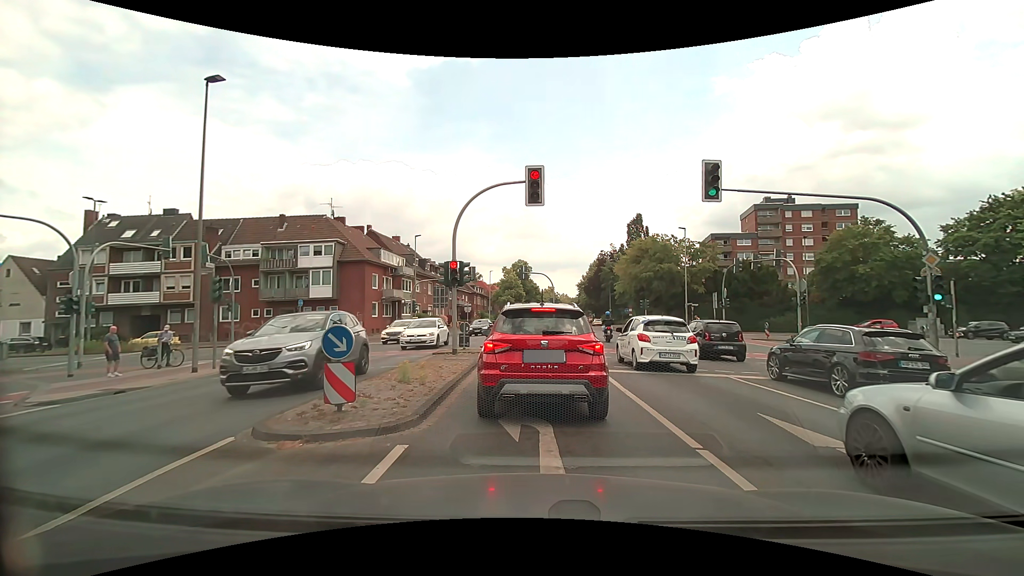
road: secondary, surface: asphalt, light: Day
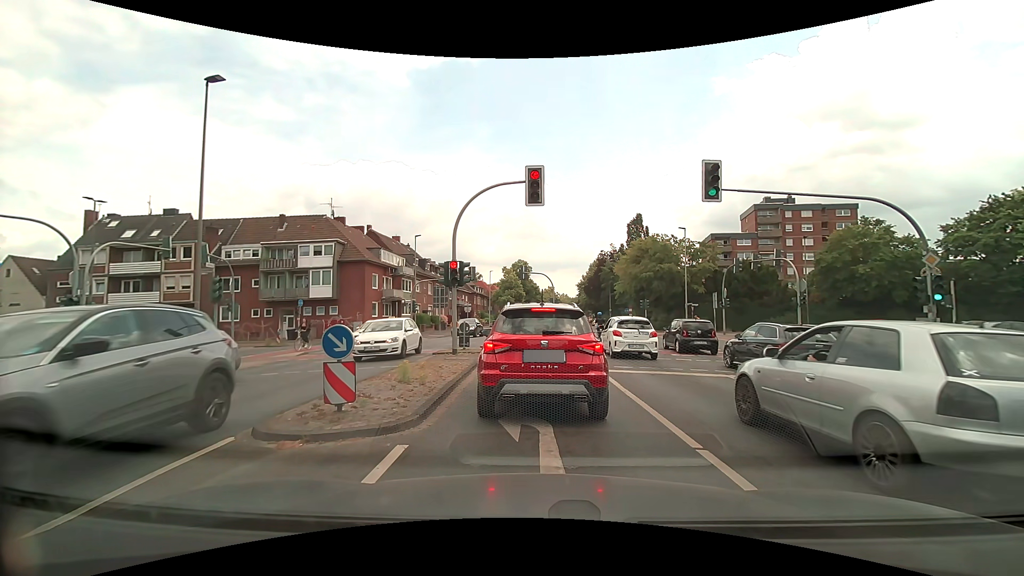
(0.0, 0.0) m; 0°
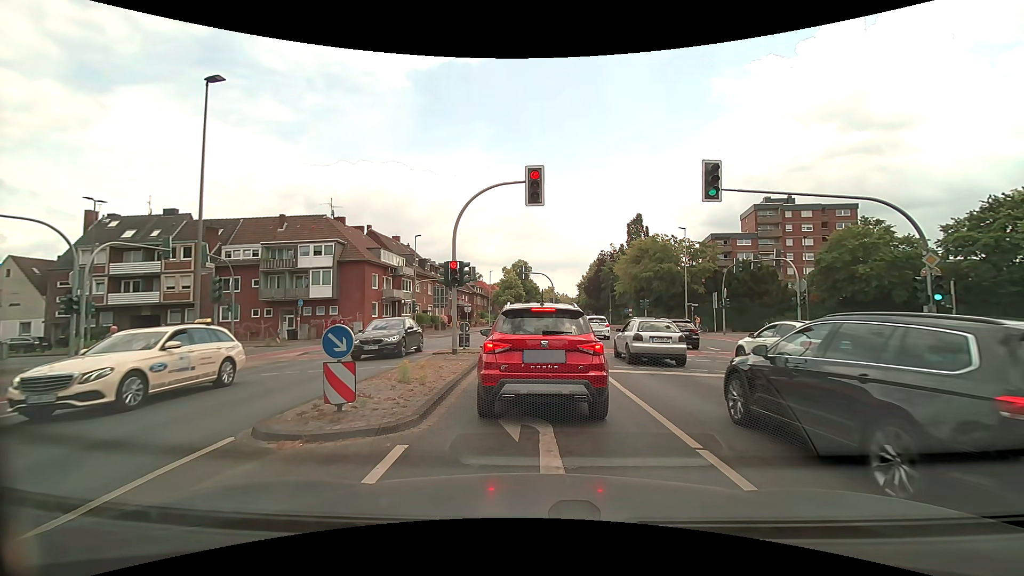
(0.0, 0.0) m; 0°
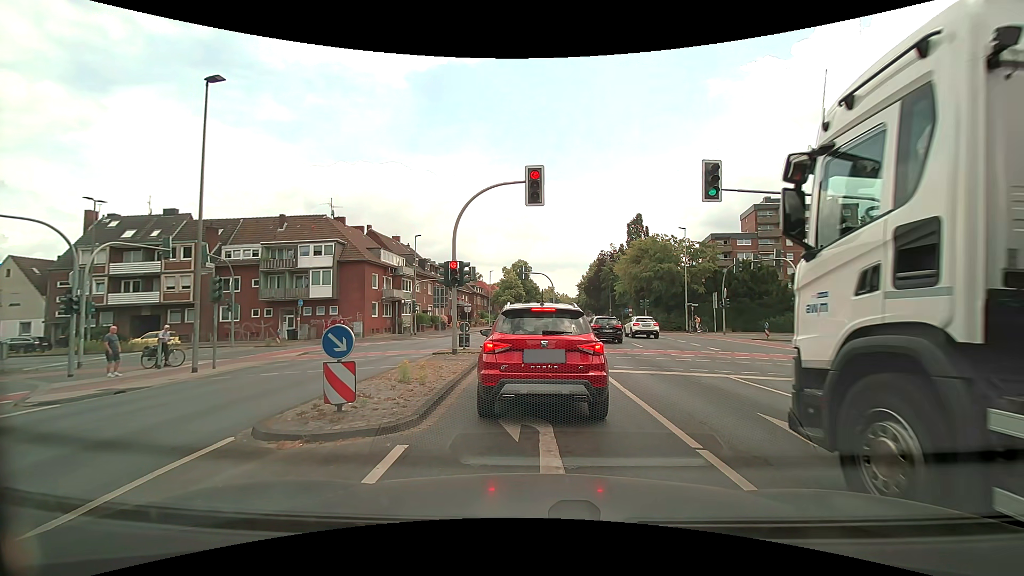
(0.0, 0.0) m; 0°
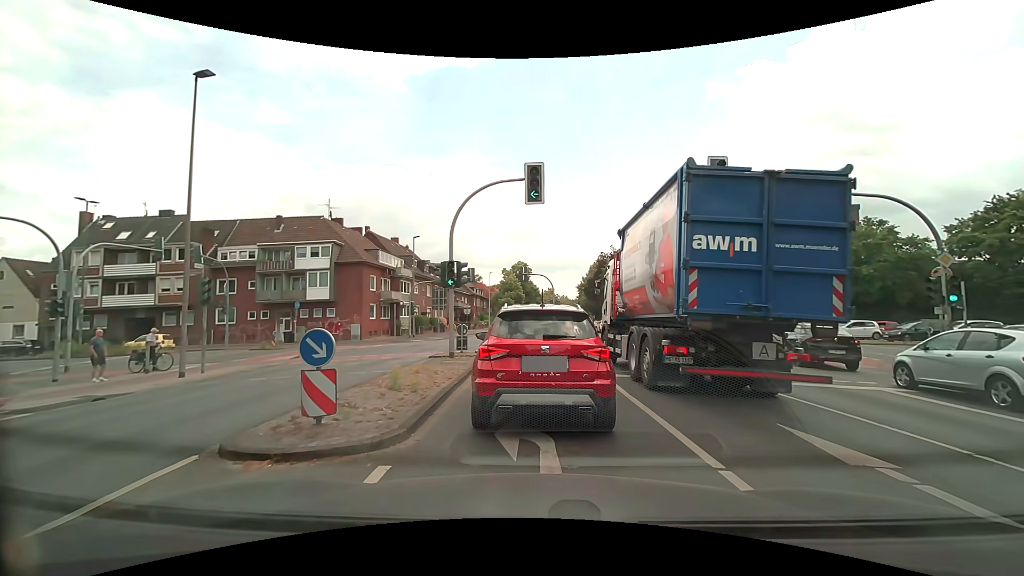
(0.0, +0.6) m; 0°
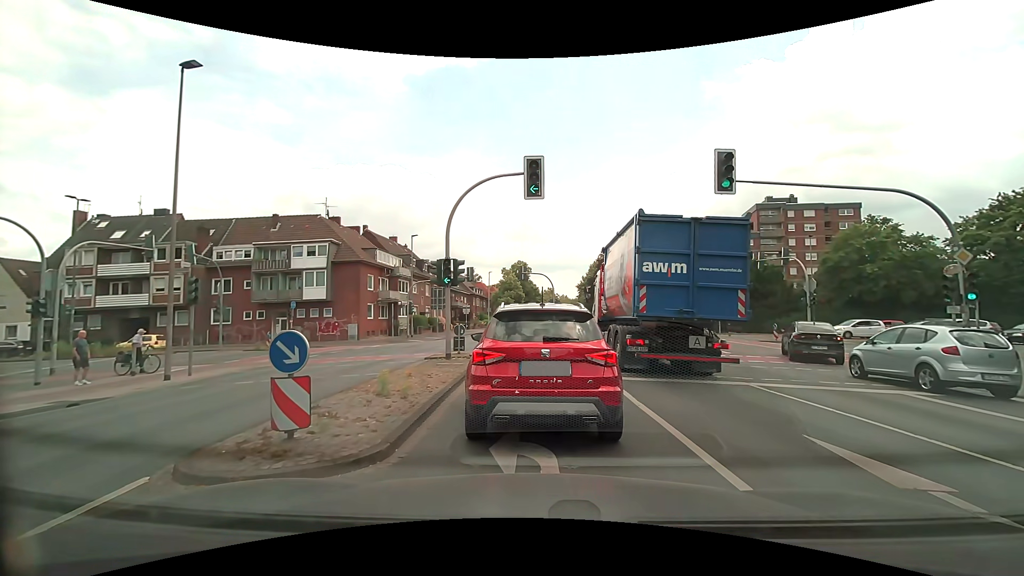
(0.0, +0.7) m; 0°
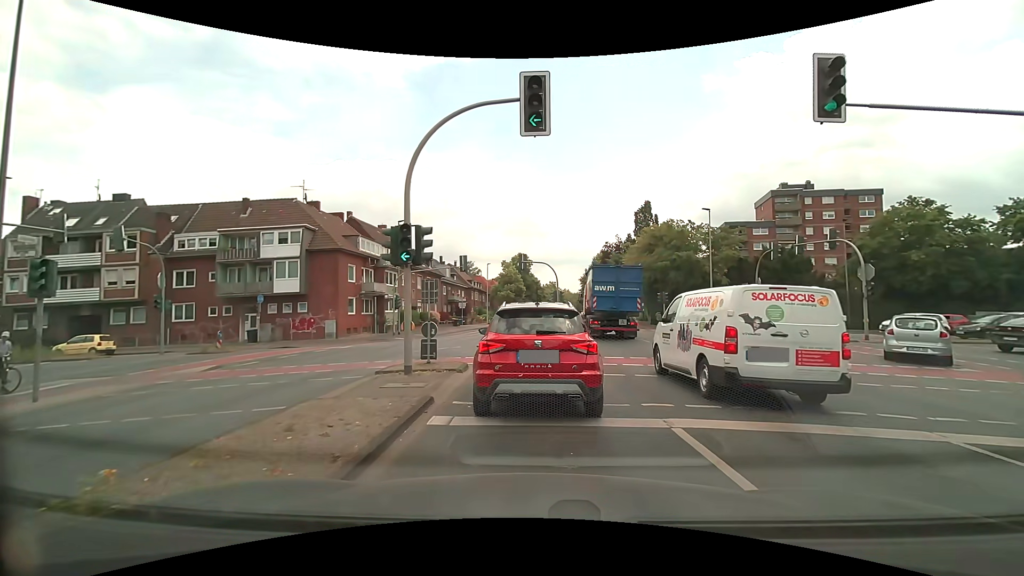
(0.0, +5.7) m; 0°
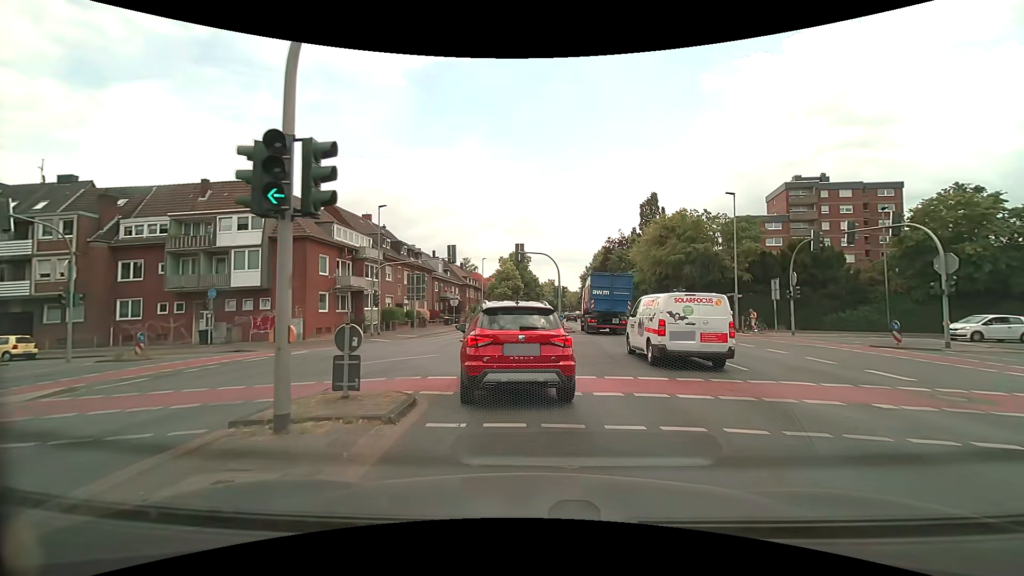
(0.0, +5.6) m; 0°
